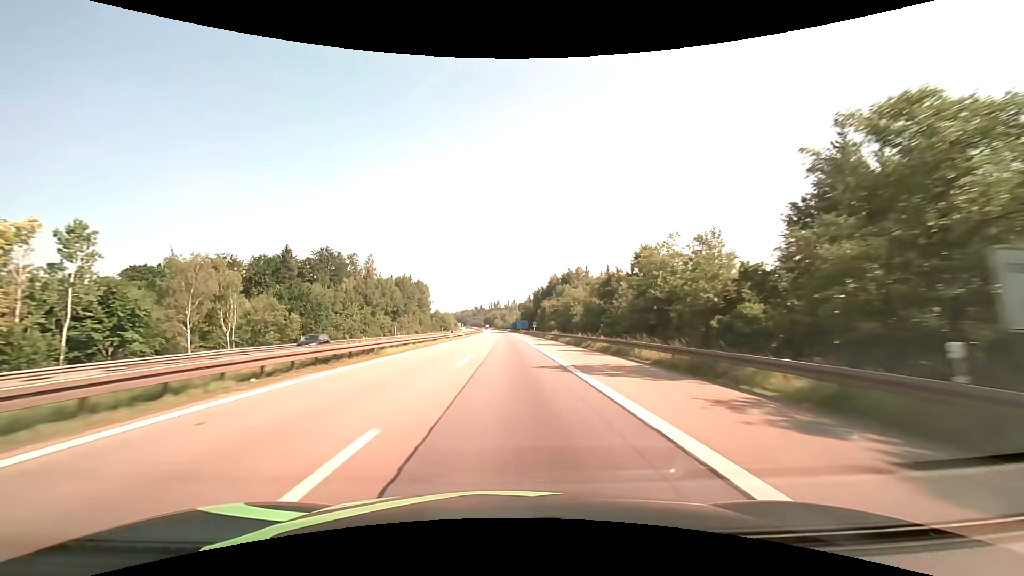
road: motorway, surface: asphalt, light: Day
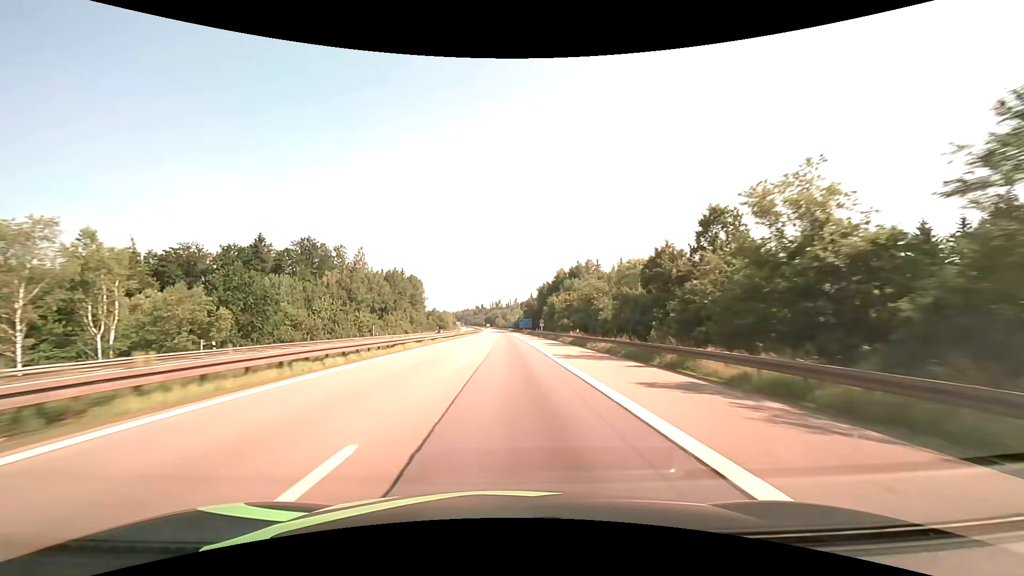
(0.0, +18.9) m; 0°
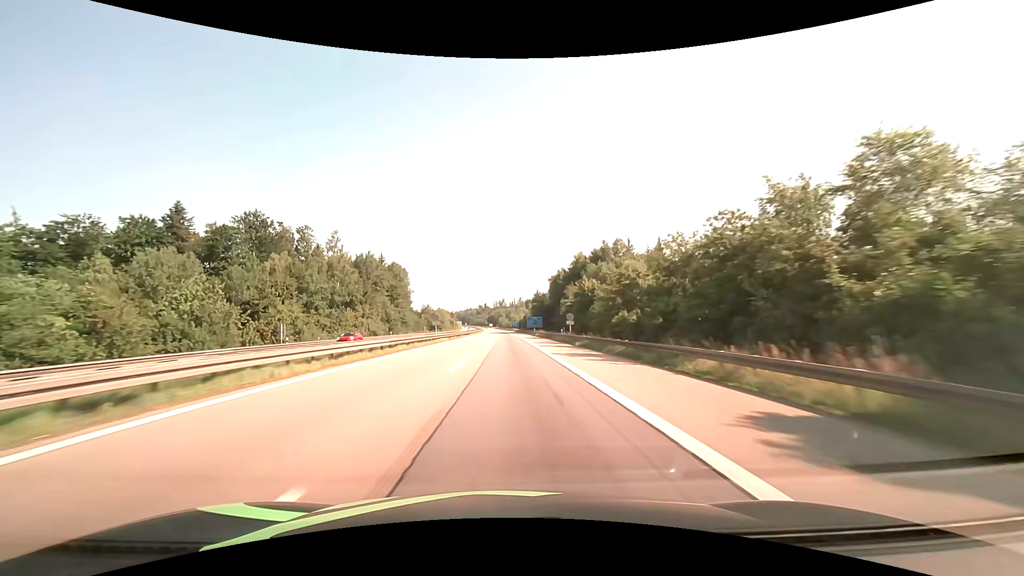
(-0.2, +37.8) m; 0°
